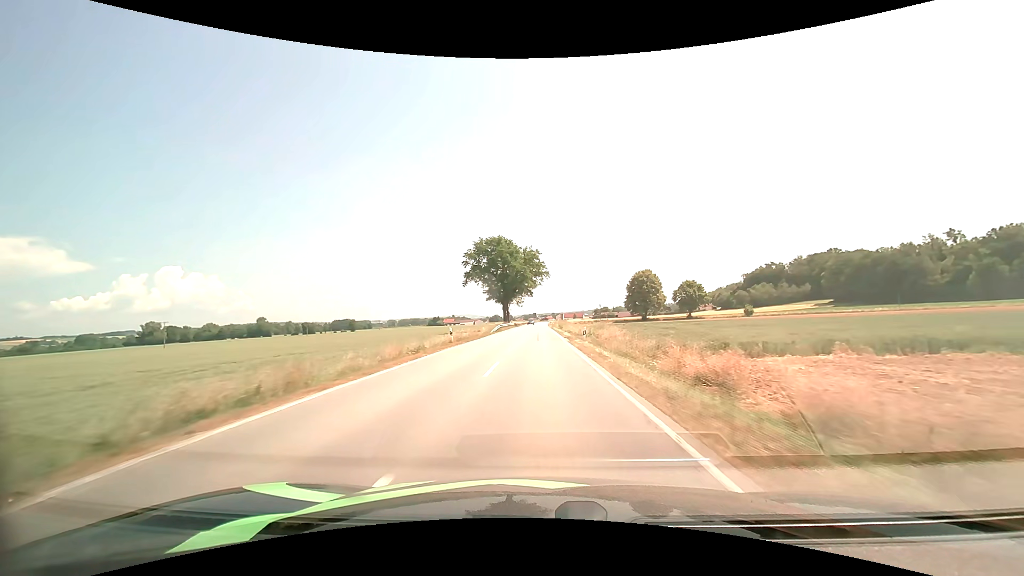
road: secondary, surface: asphalt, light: Day
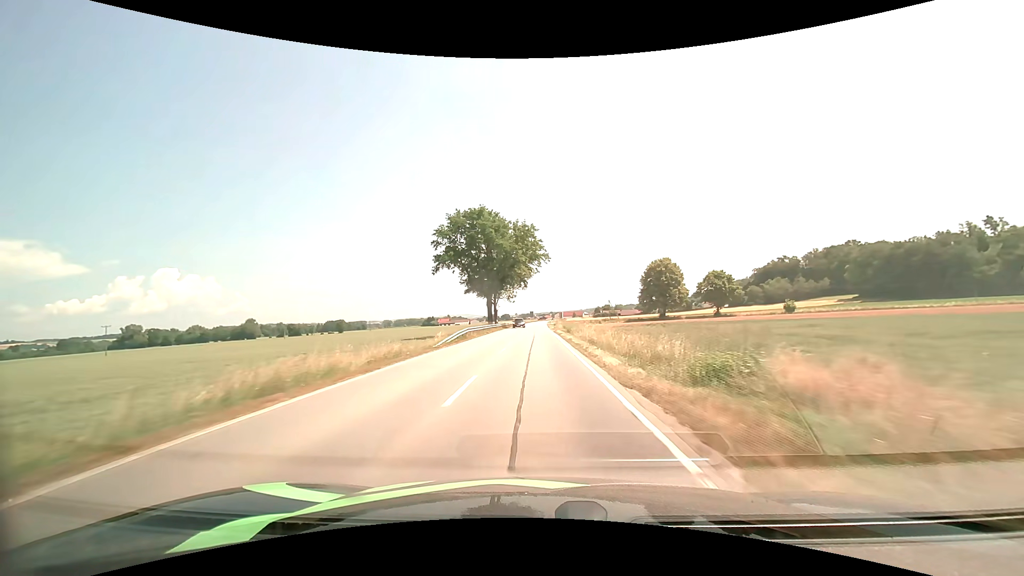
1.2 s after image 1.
(+0.1, +27.4) m; 0°
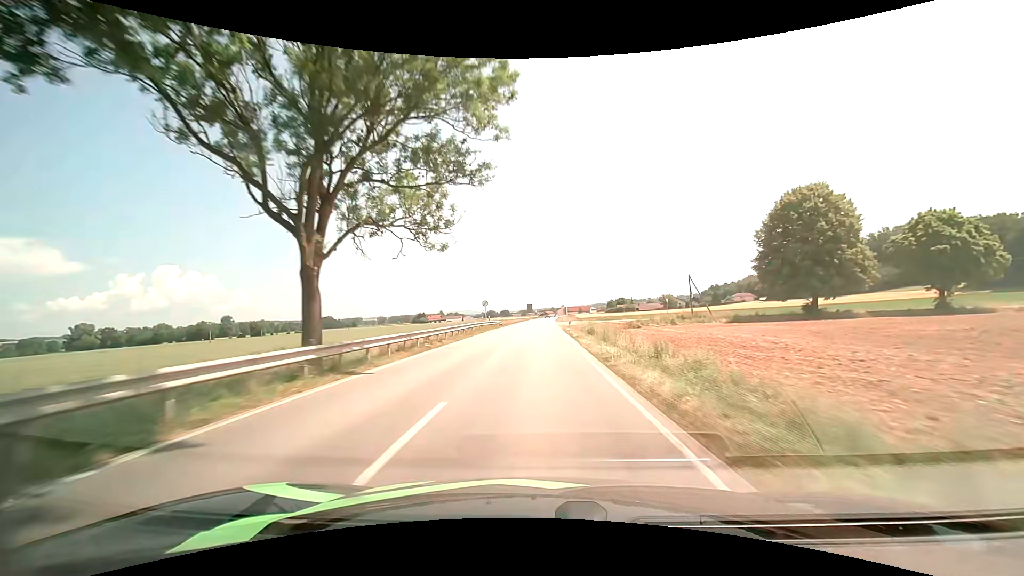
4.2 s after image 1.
(-0.4, +72.9) m; 0°
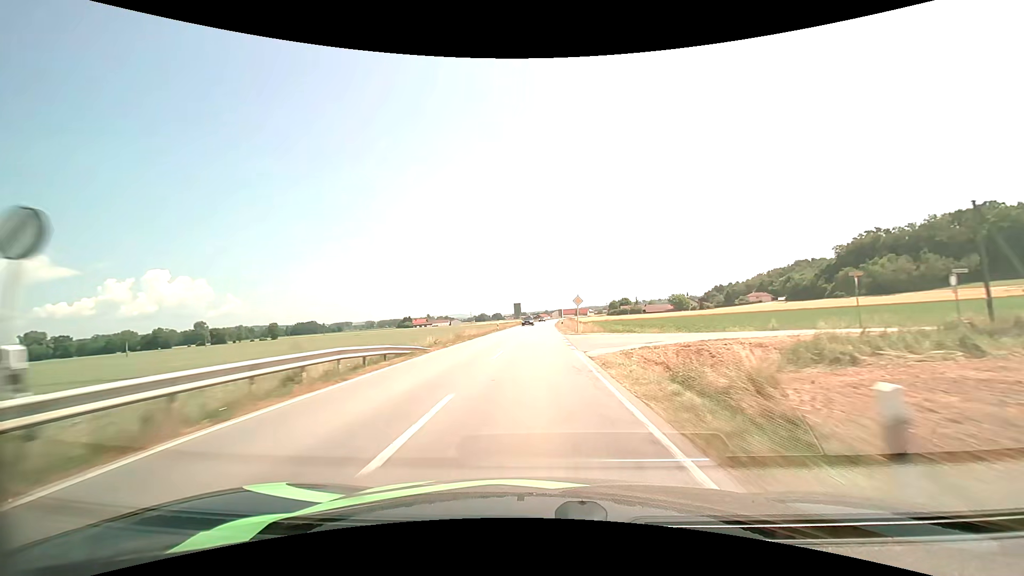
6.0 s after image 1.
(+0.3, +43.9) m; +1°
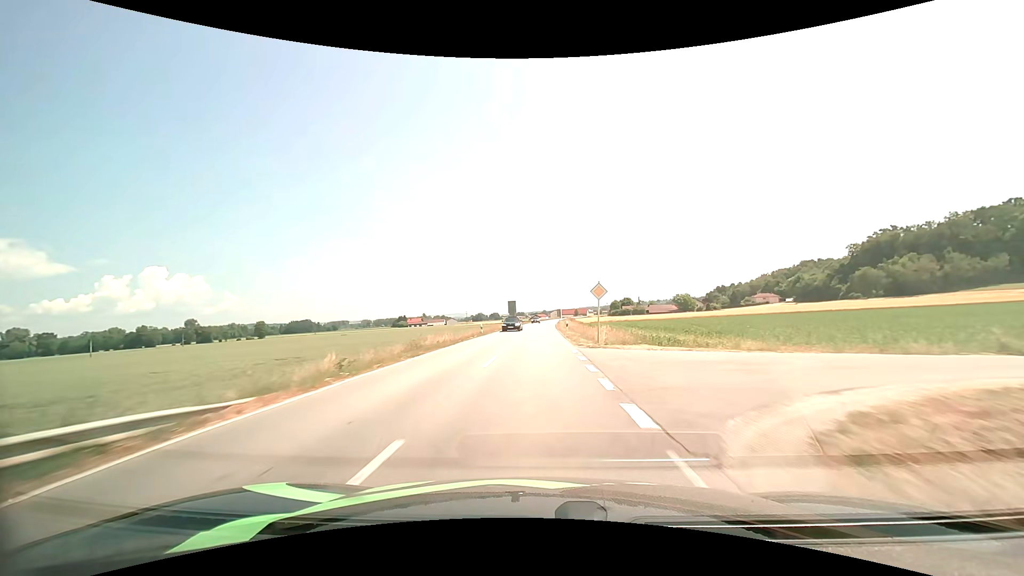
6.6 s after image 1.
(0.0, +14.6) m; 0°
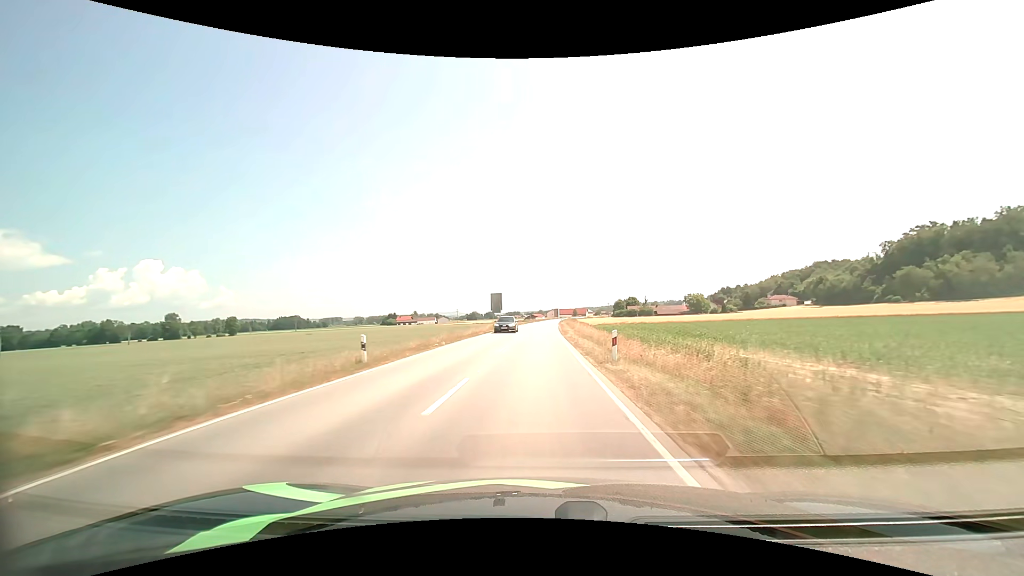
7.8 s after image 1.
(+0.2, +29.4) m; +1°
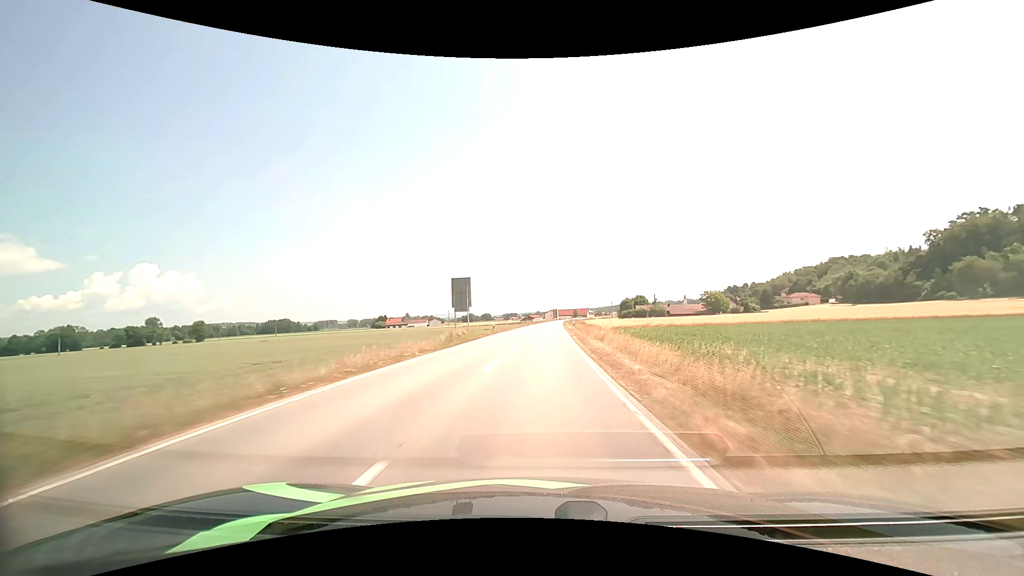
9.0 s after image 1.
(+0.1, +29.9) m; 0°
(0, +10) (0, +20) (0, +30) (0, +40) (+1, +50) (+1, +60) (+2, +70) (+2, +80) (+2, +90) (+3, +100) m
